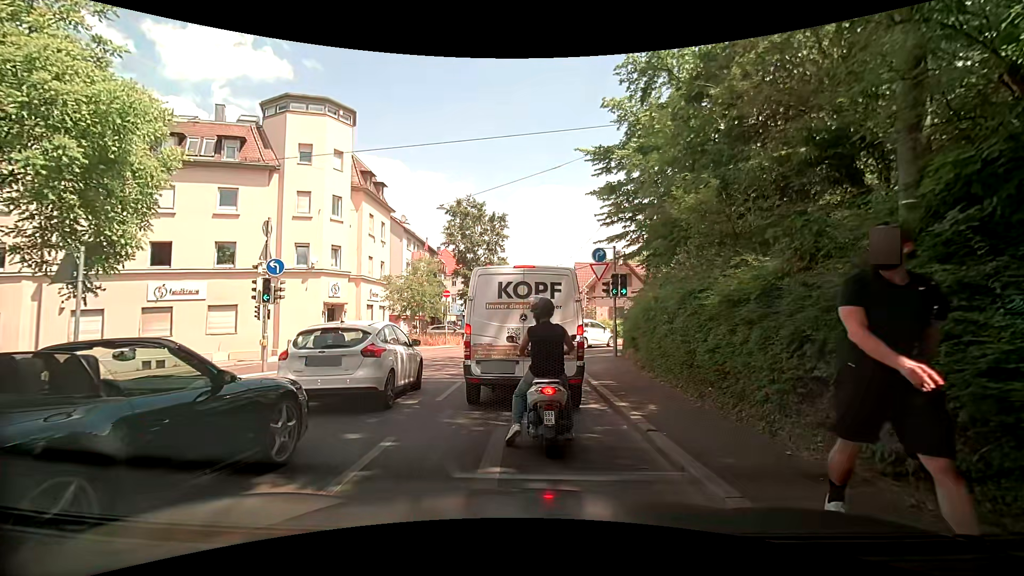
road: unclassified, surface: asphalt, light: Day
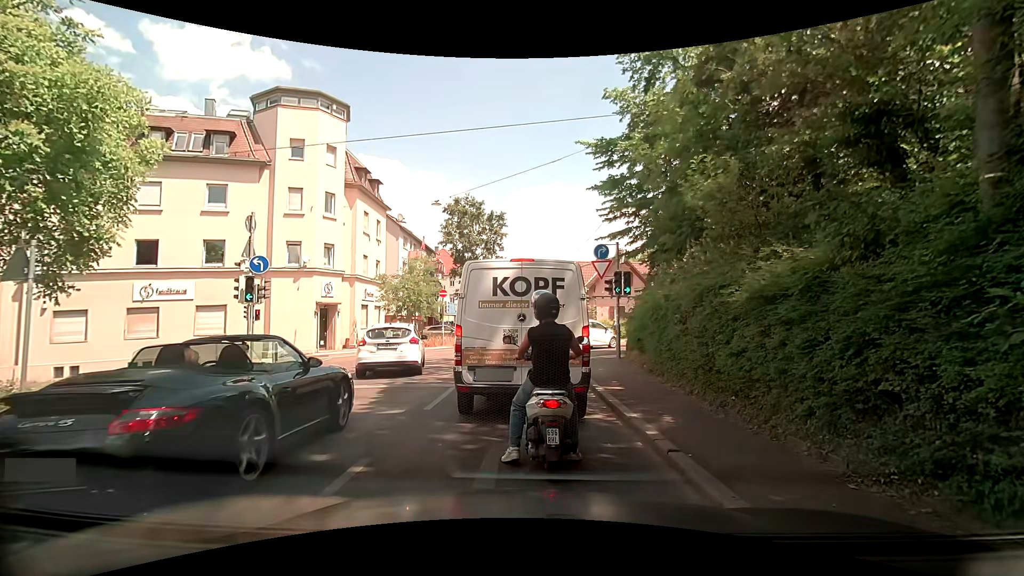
(0.0, +0.9) m; 0°
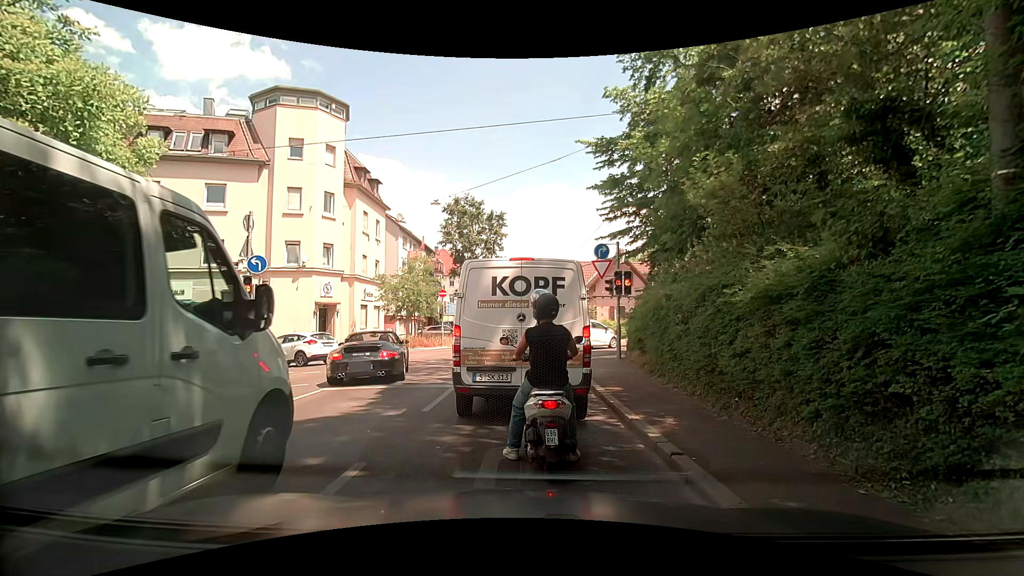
(0.0, +0.2) m; 0°
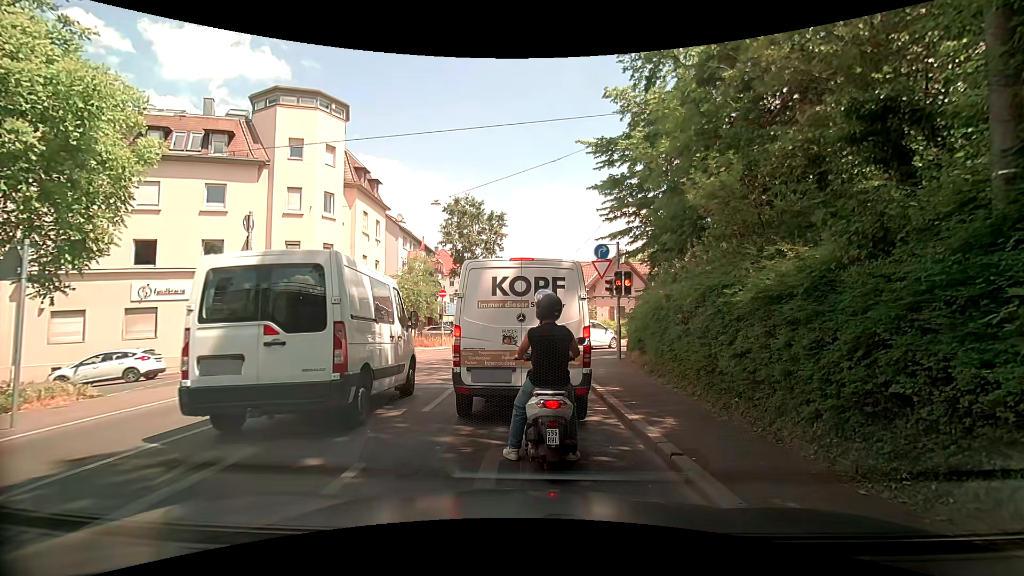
(0.0, 0.0) m; 0°
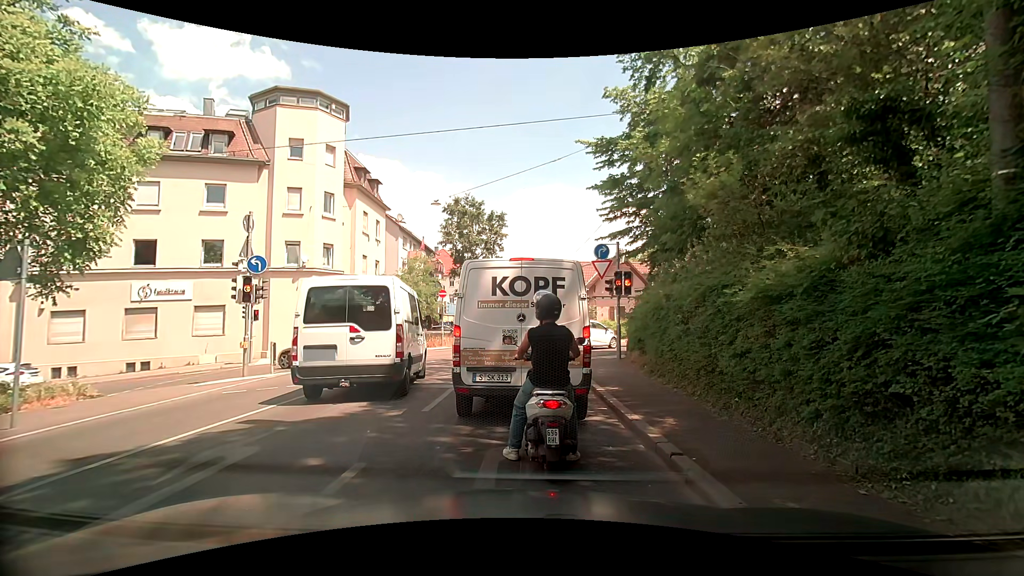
(0.0, 0.0) m; 0°
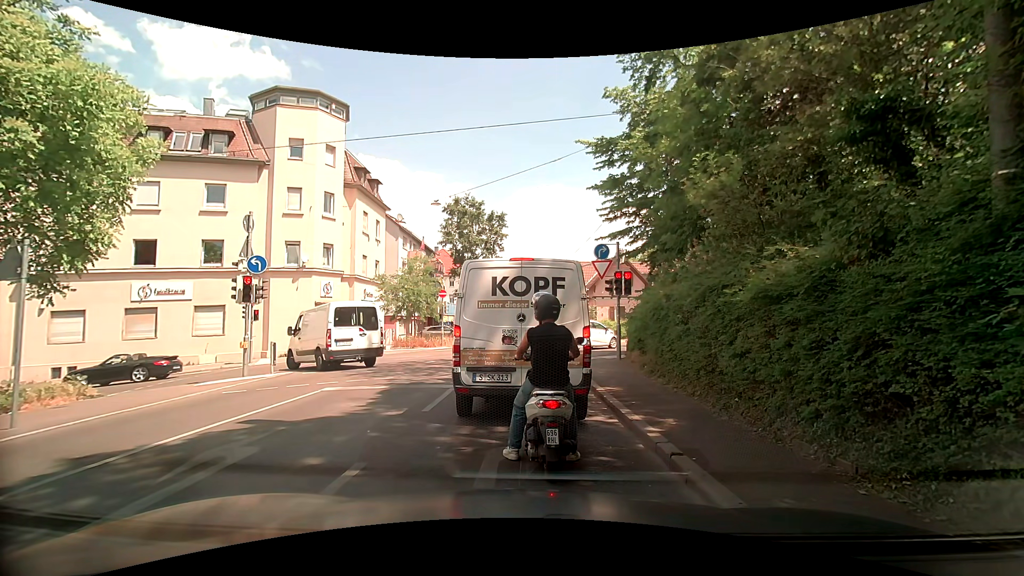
(0.0, 0.0) m; 0°
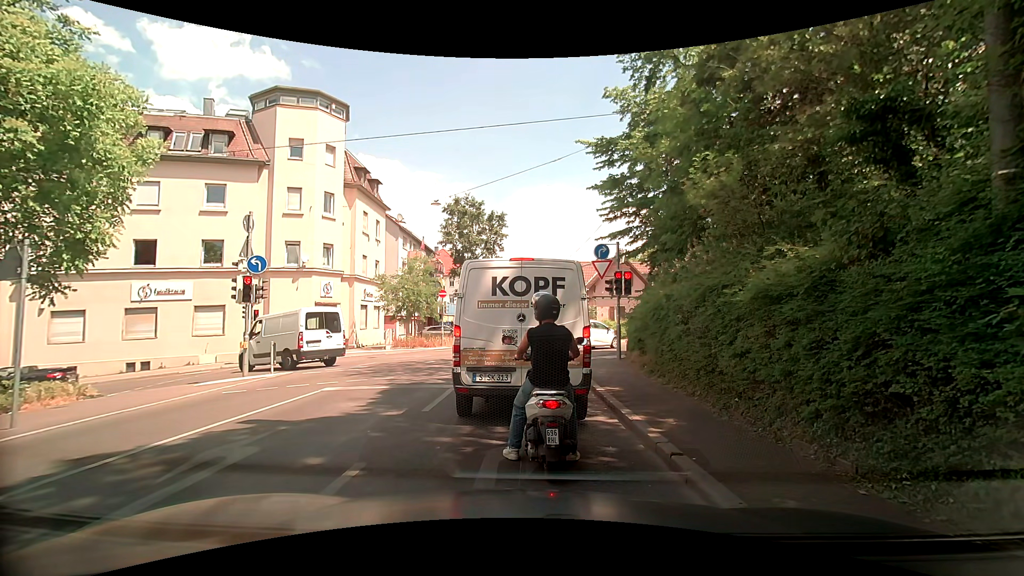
(0.0, 0.0) m; 0°
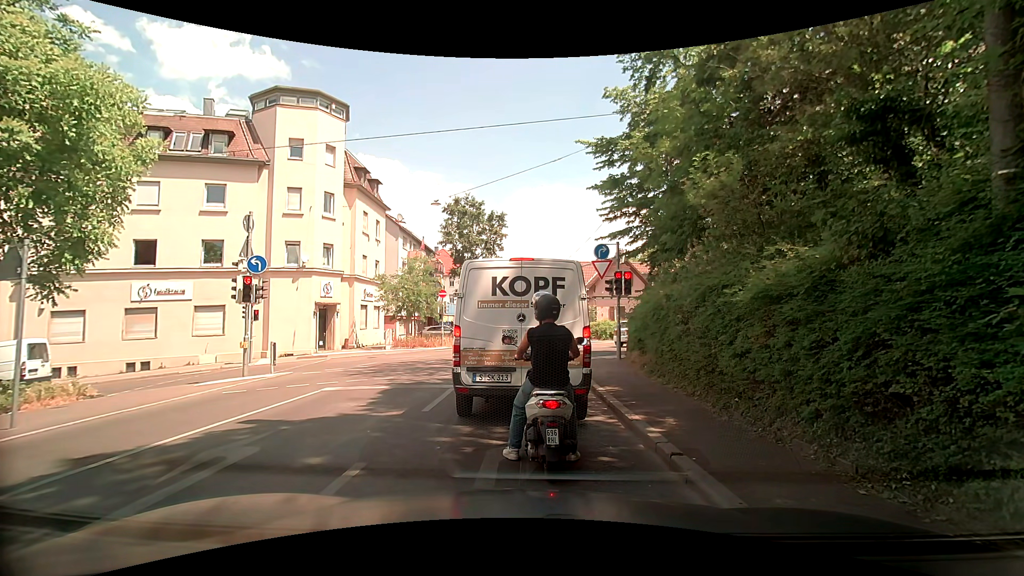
(0.0, 0.0) m; 0°
